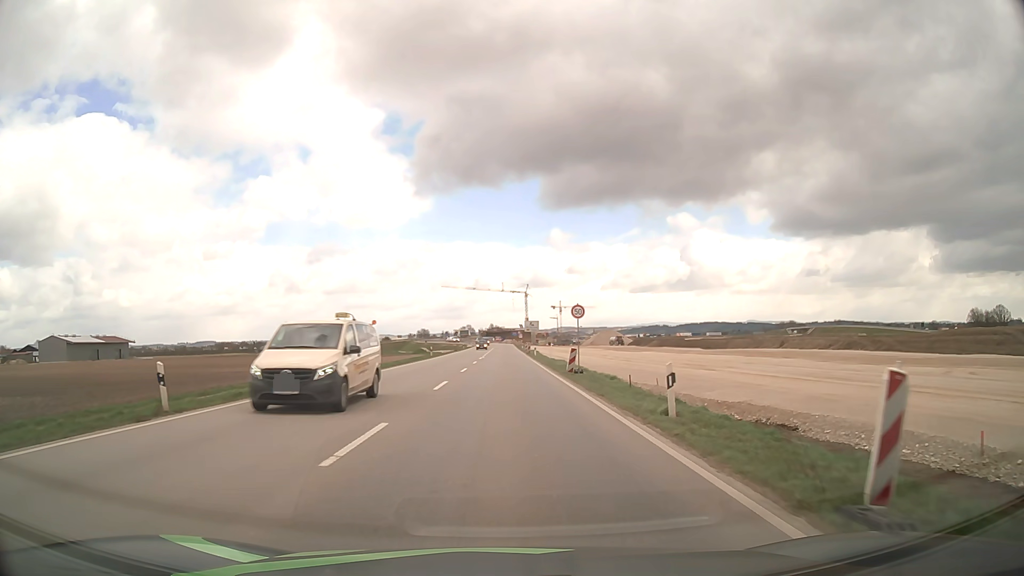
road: unclassified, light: Day
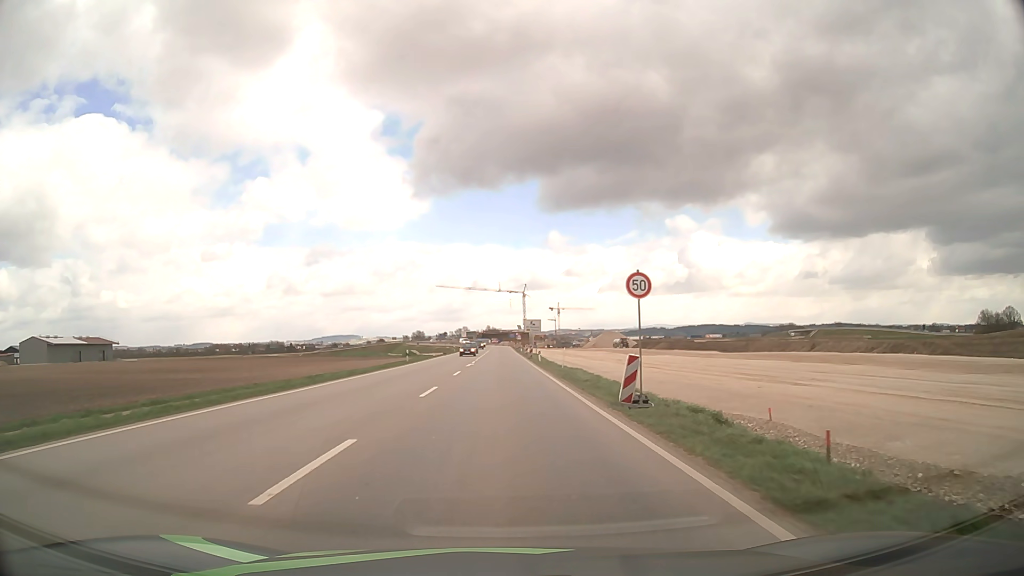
(0.0, +13.8) m; 0°
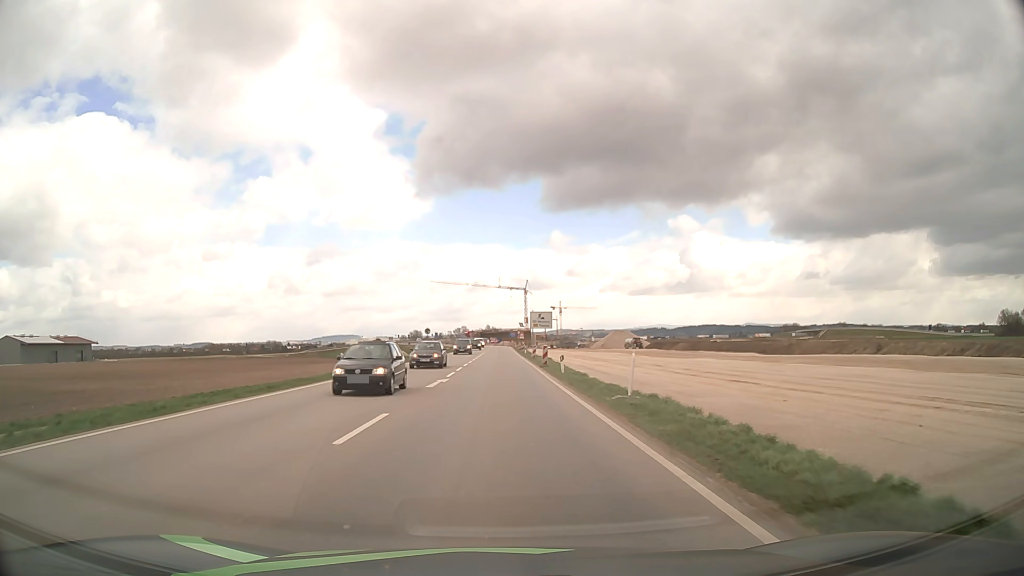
(0.0, +20.5) m; 0°
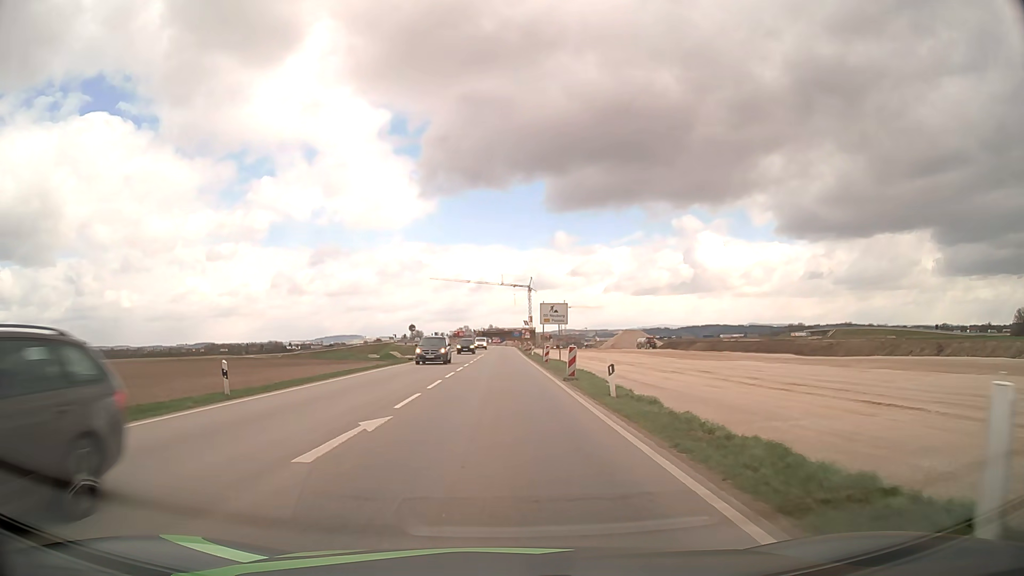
(0.0, +13.5) m; 0°
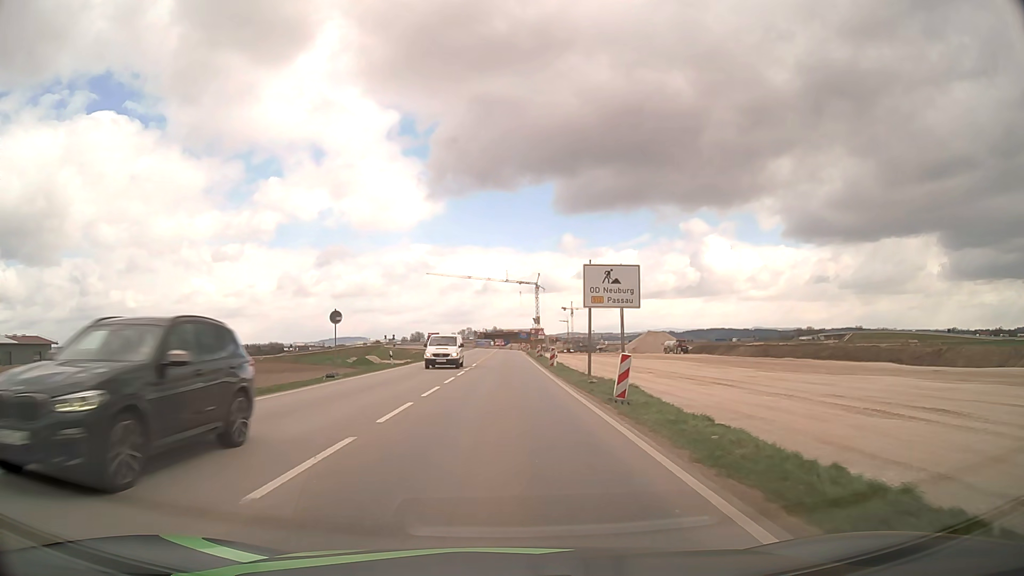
(-0.1, +26.5) m; 0°
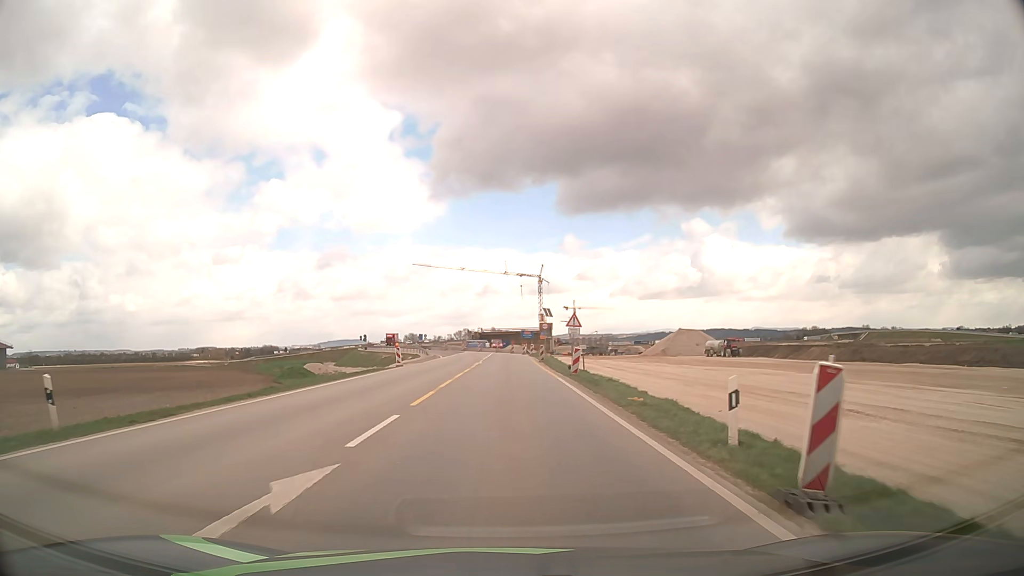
(0.0, +32.9) m; 0°
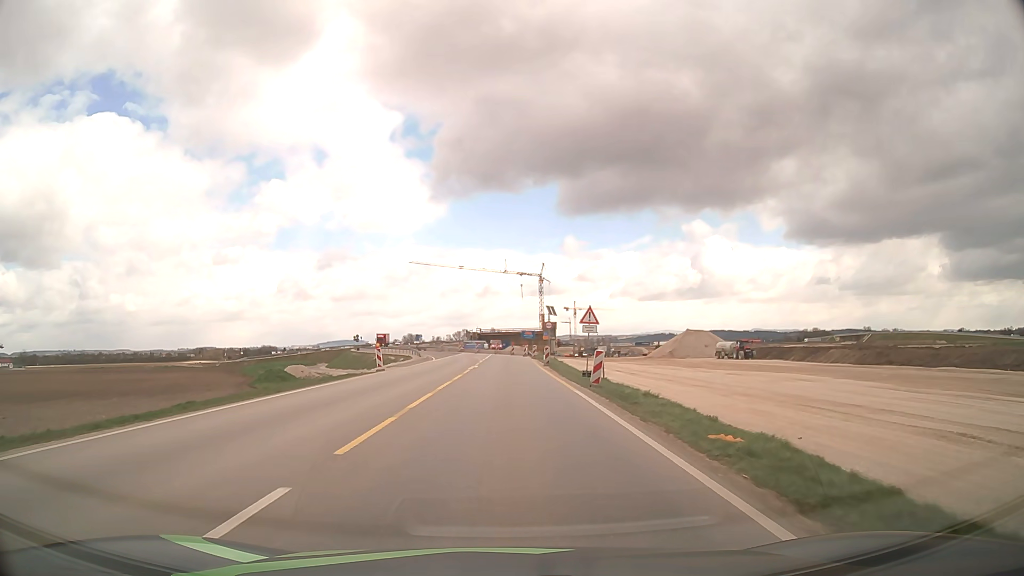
(0.0, +6.6) m; 0°
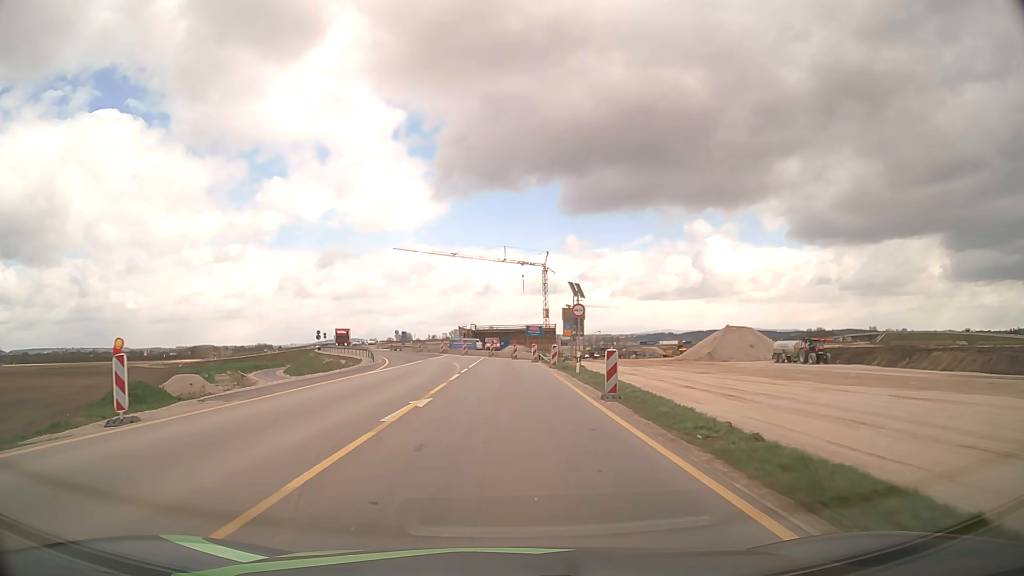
(+0.1, +26.0) m; 0°
(0, +10) (0, +20) (0, +30) (-1, +40) (-3, +50) (-5, +60) (-8, +69) (-12, +78) (-16, +88) (-19, +97) m
